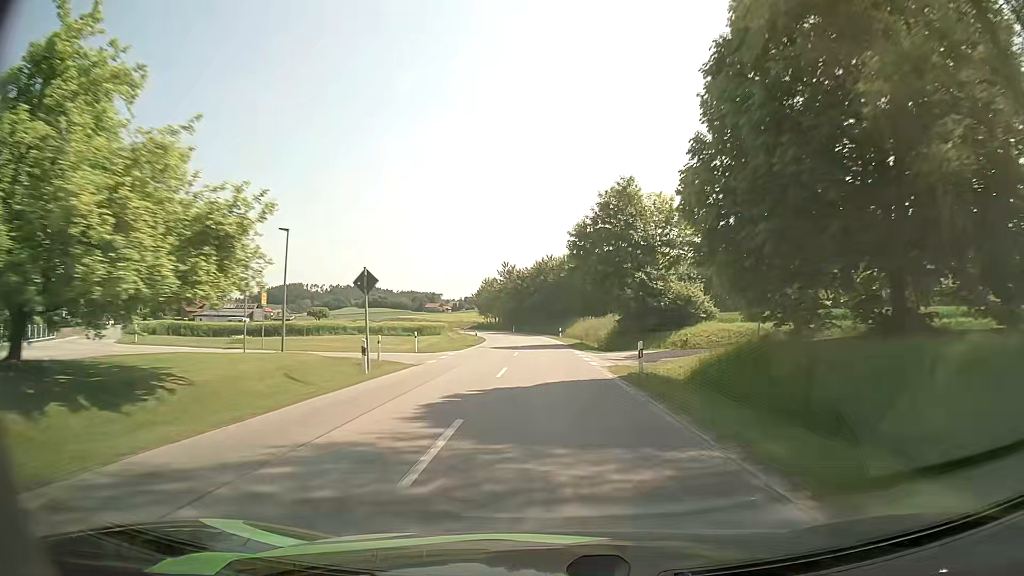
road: secondary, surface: asphalt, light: Day
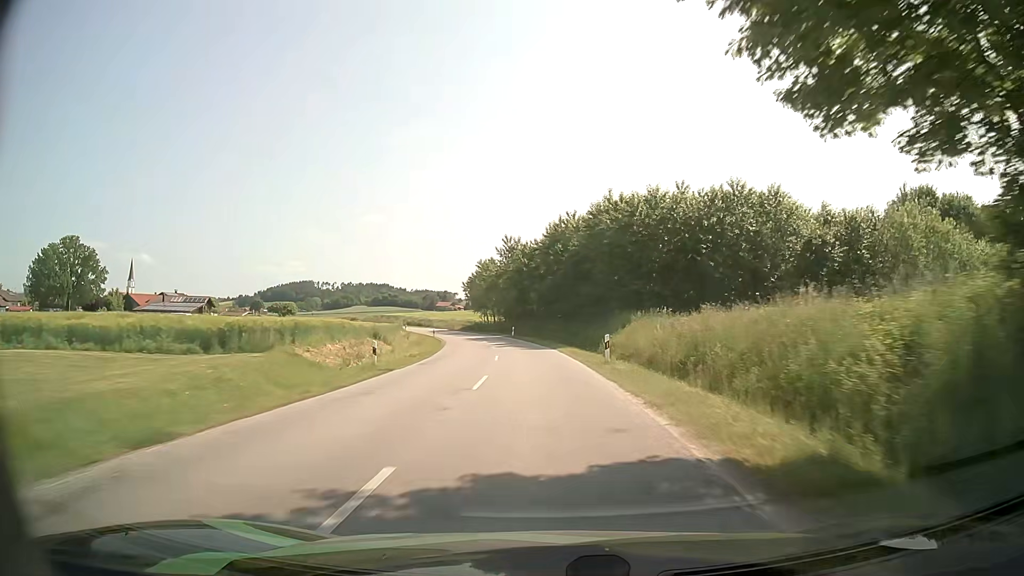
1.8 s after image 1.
(-0.3, +39.2) m; -1°
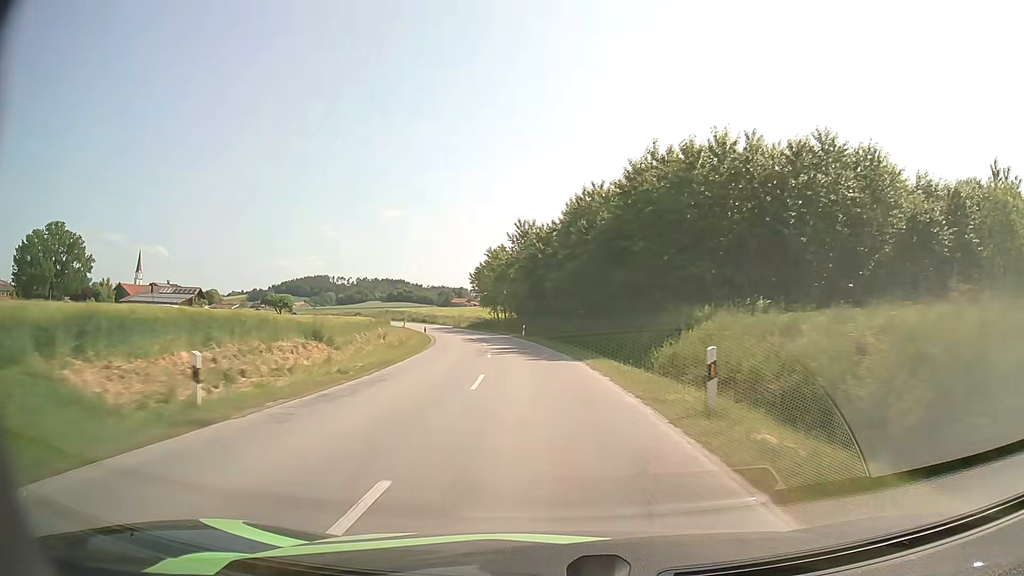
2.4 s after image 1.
(-0.2, +12.6) m; -2°
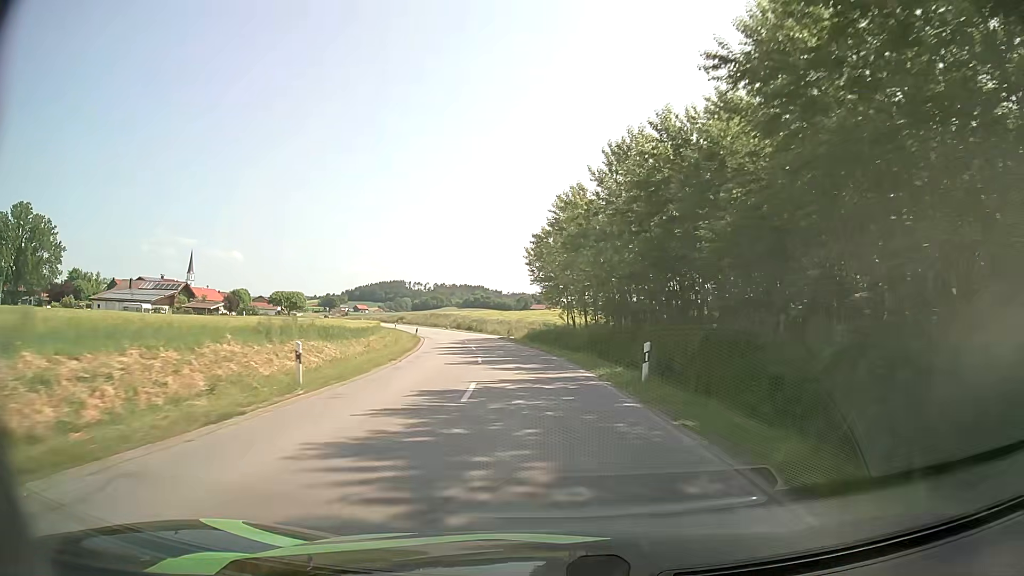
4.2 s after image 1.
(-2.1, +37.8) m; -7°
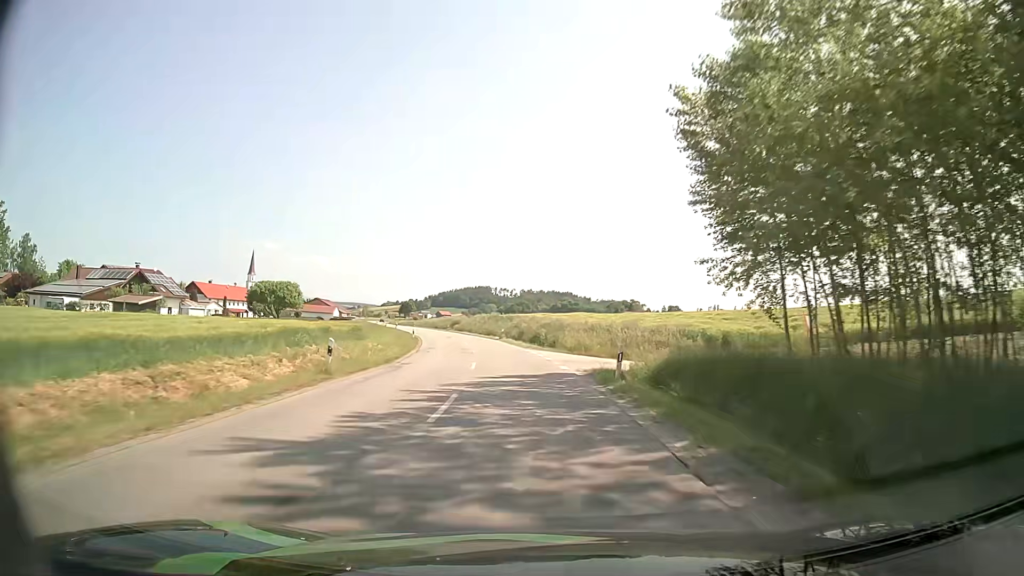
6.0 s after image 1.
(-2.9, +38.7) m; -8°
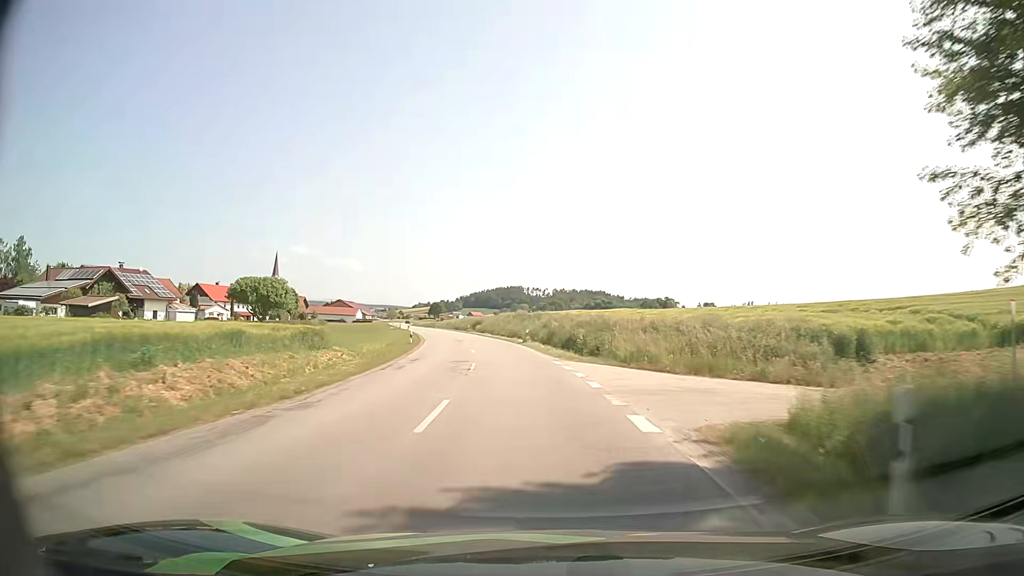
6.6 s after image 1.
(-0.2, +13.2) m; -2°
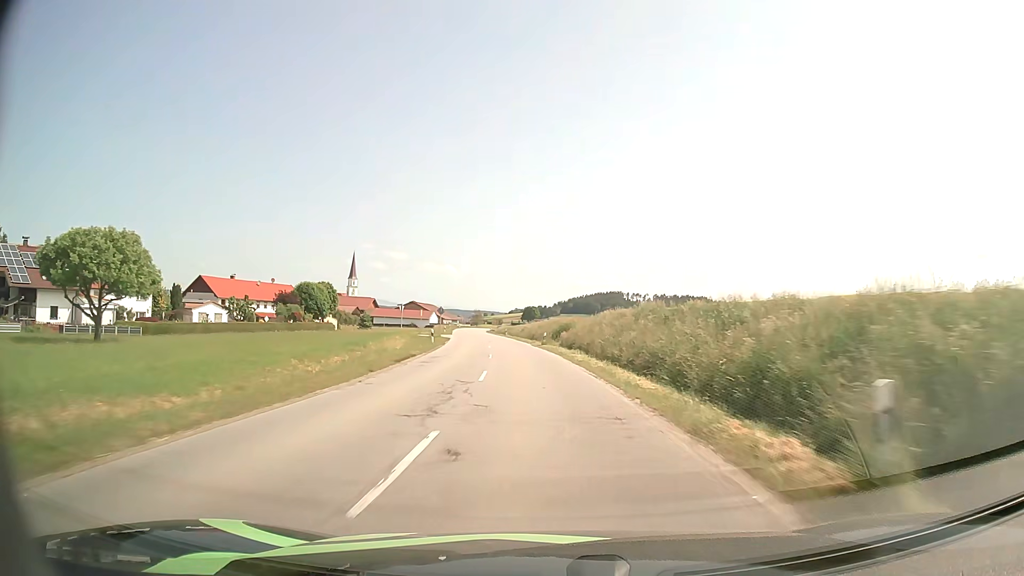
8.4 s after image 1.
(-3.2, +39.9) m; -9°
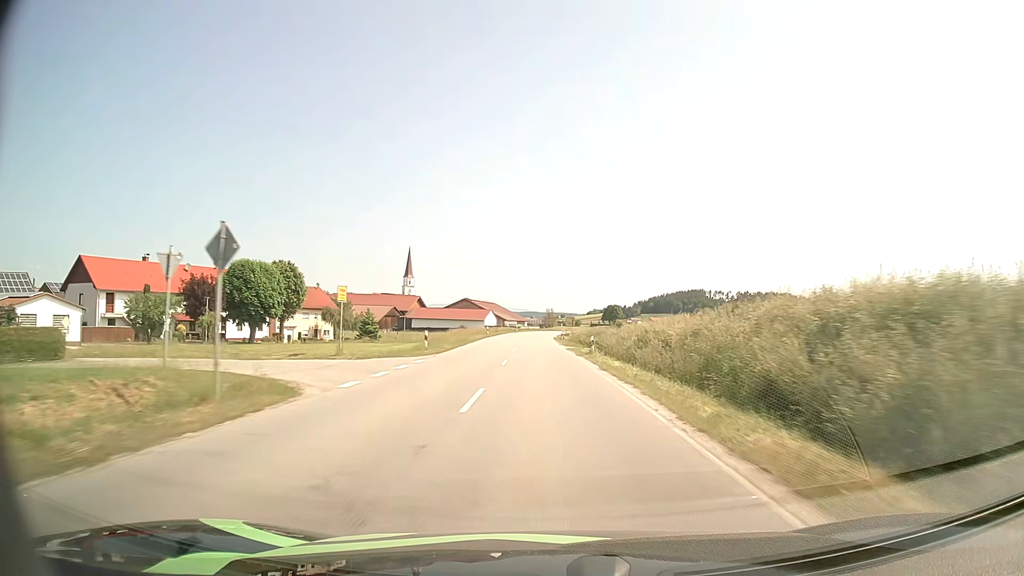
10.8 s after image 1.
(-3.7, +54.4) m; -7°
(0, +10) (0, +20) (0, +30) (-1, +40) (-1, +50) (-1, +60) (-1, +70) (-1, +80) (-1, +90) (0, +100) m
